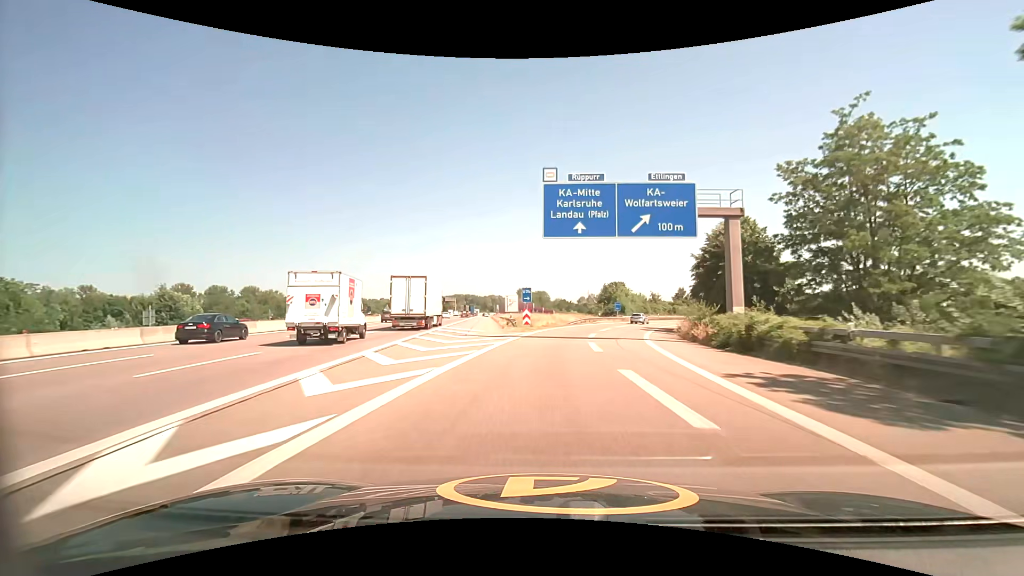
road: motorway_link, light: Day
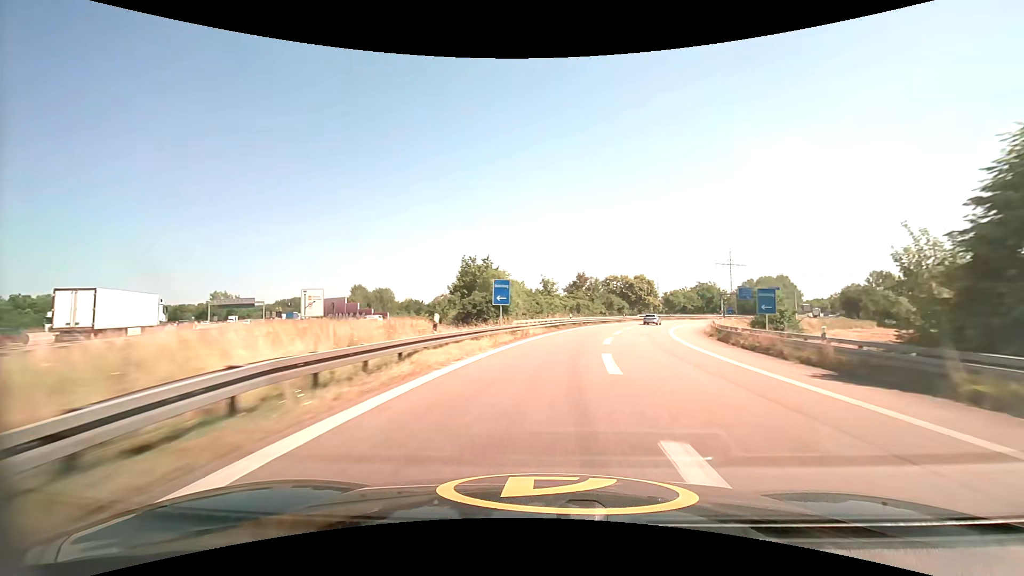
(+6.8, +53.5) m; +16°
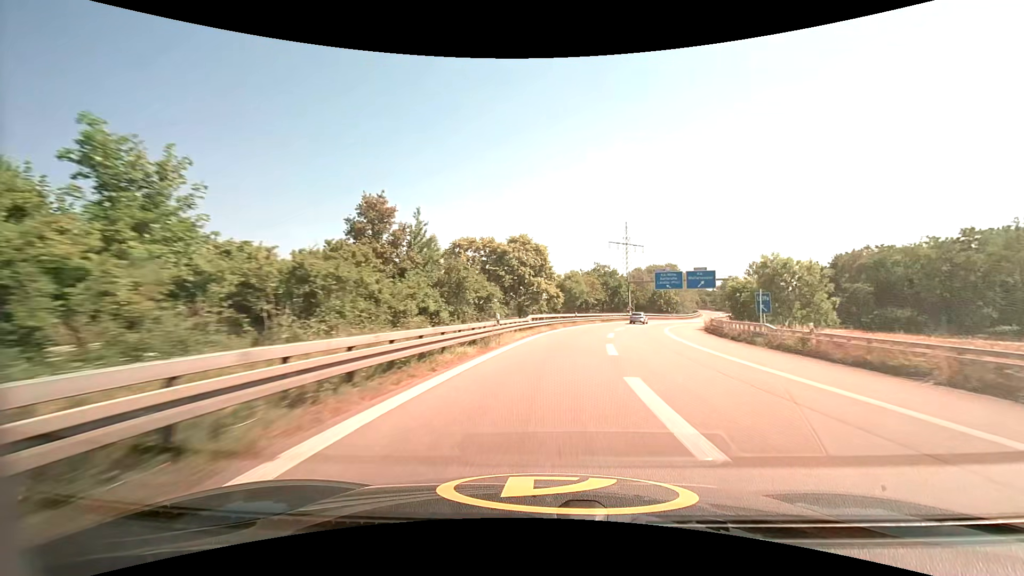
(+8.0, +53.8) m; +16°
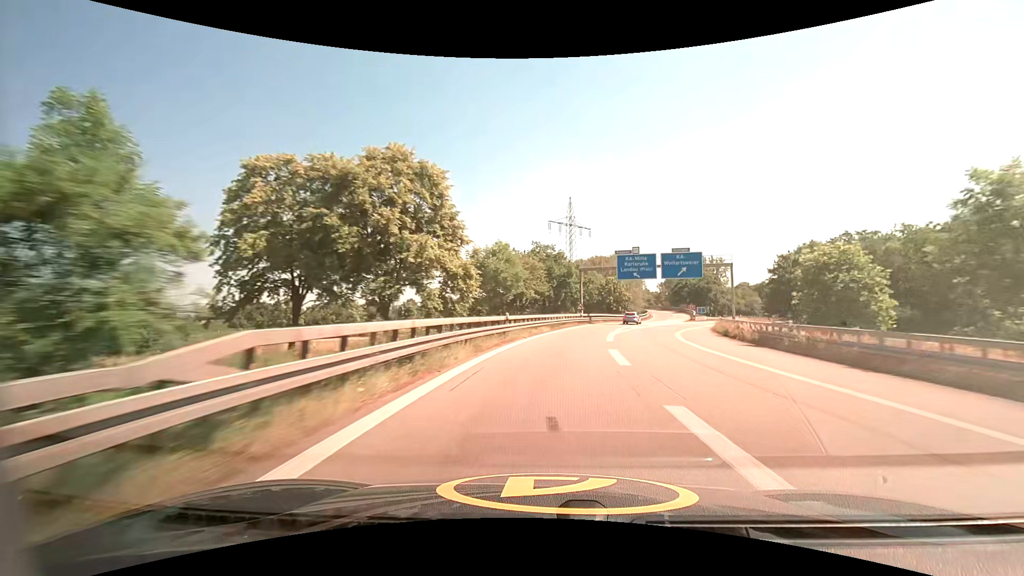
(+1.7, +27.1) m; +8°
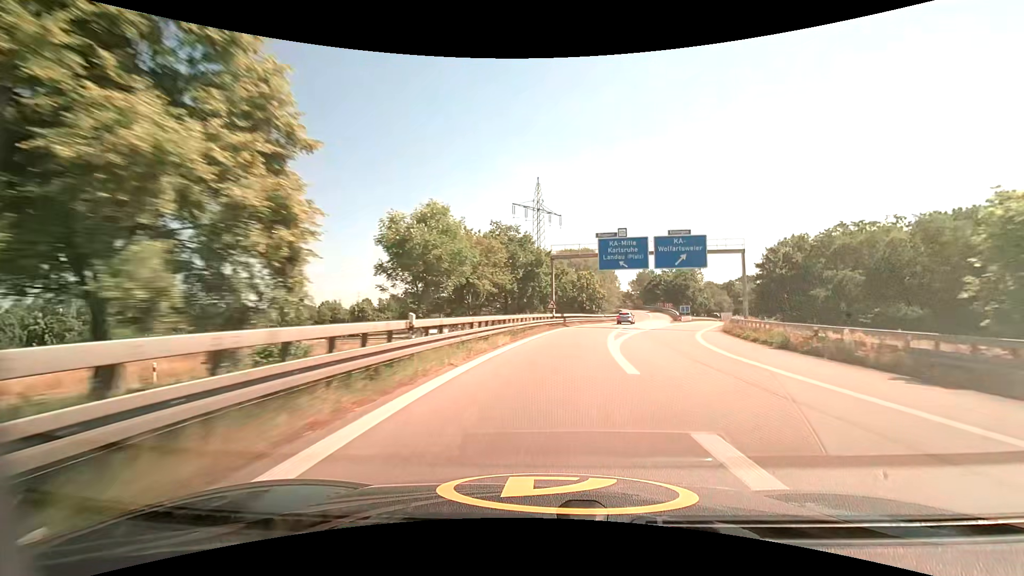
(+0.3, +13.5) m; +3°
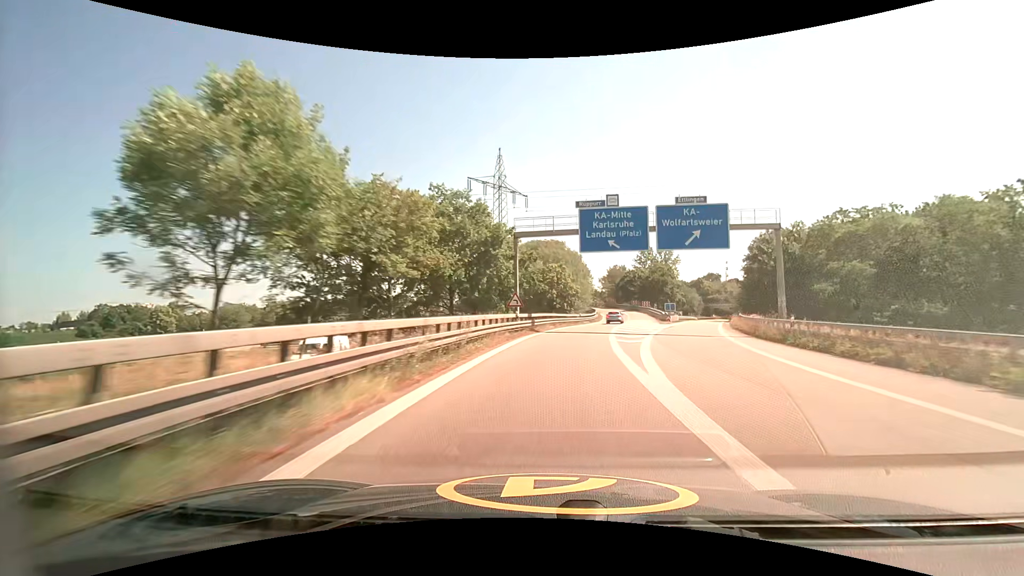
(+0.5, +13.3) m; +5°
